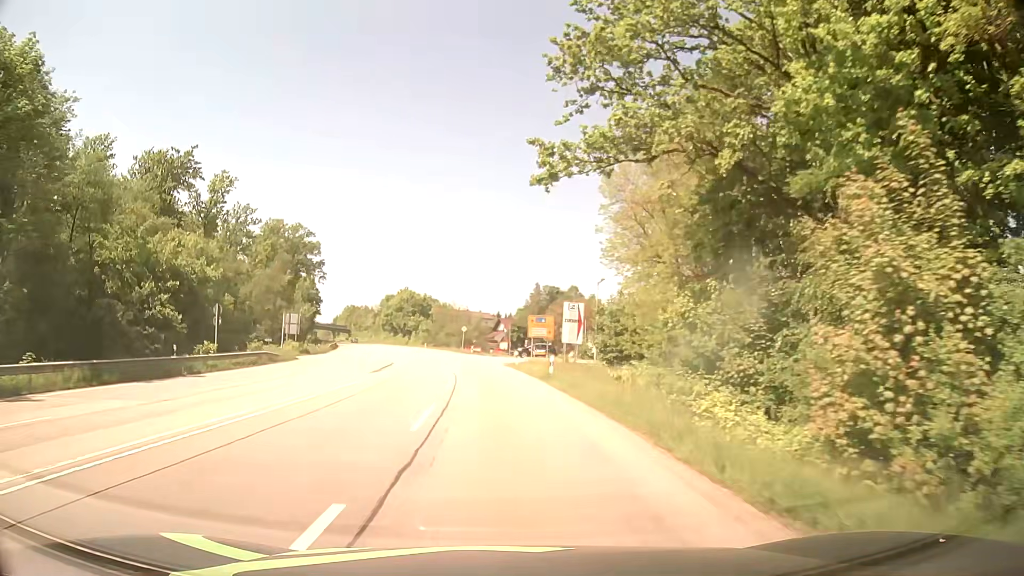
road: secondary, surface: asphalt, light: Day
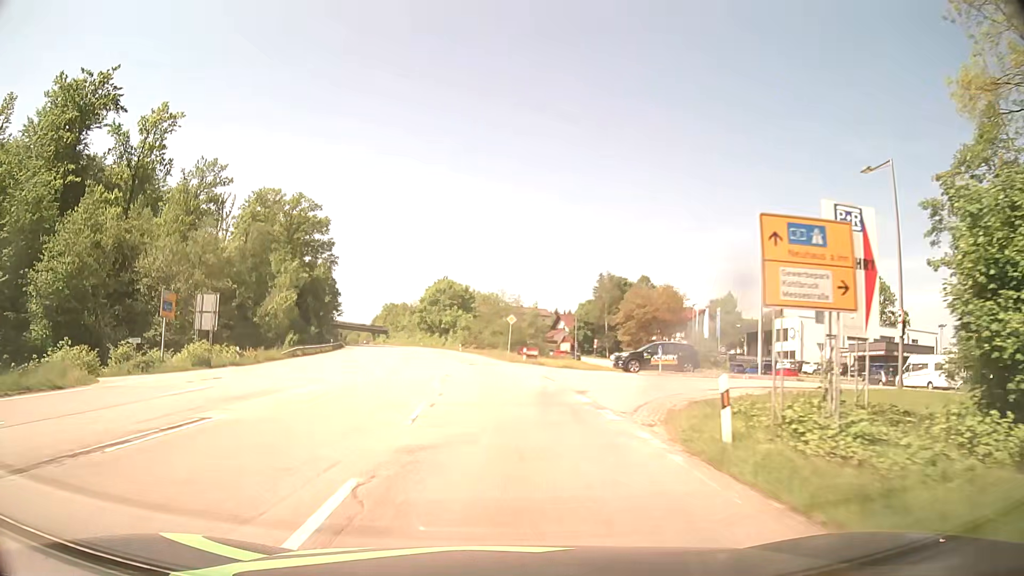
(-1.3, +36.5) m; -4°
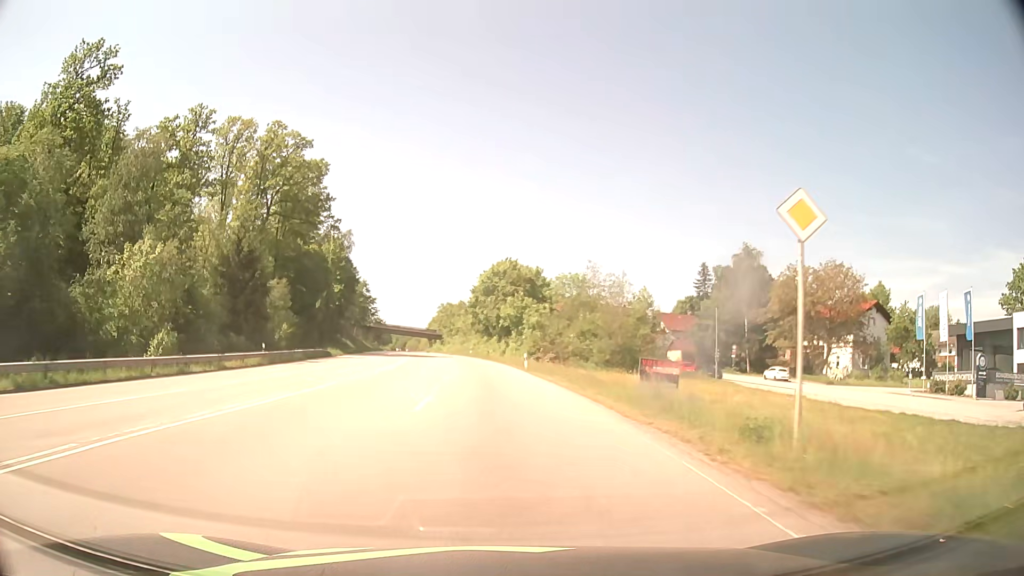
(-2.5, +45.7) m; -6°
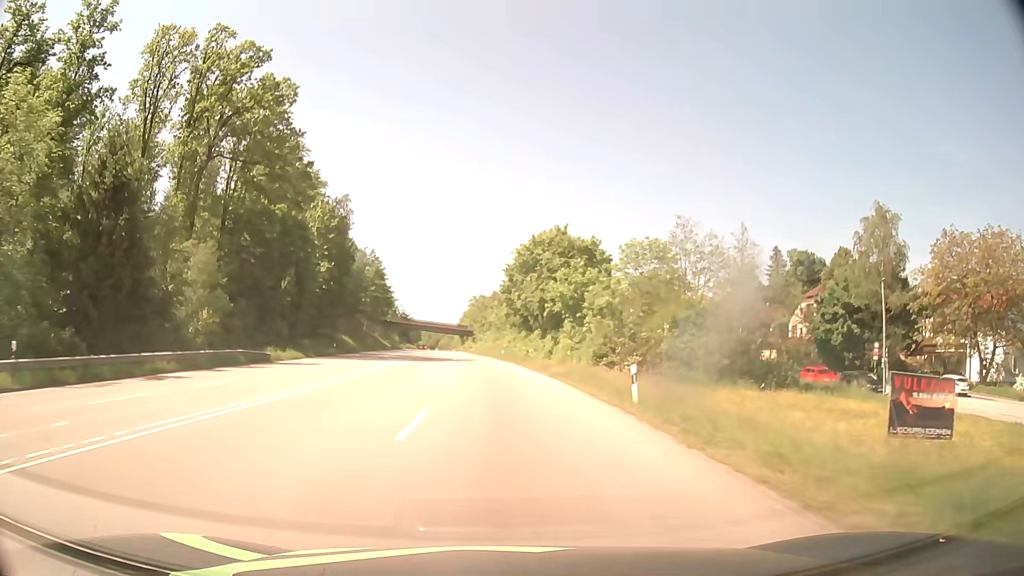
(-0.8, +27.4) m; -3°
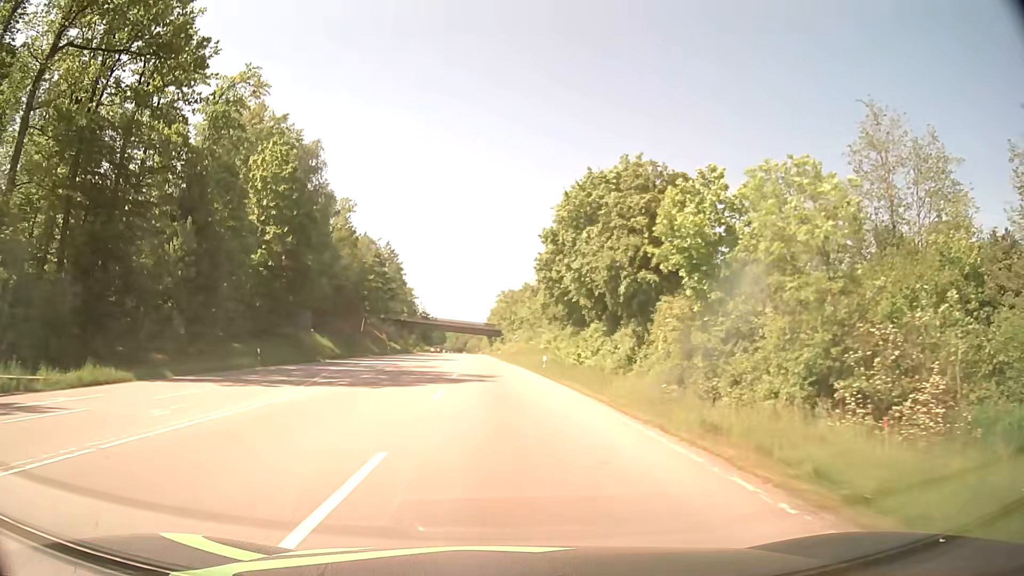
(-0.6, +27.5) m; -3°
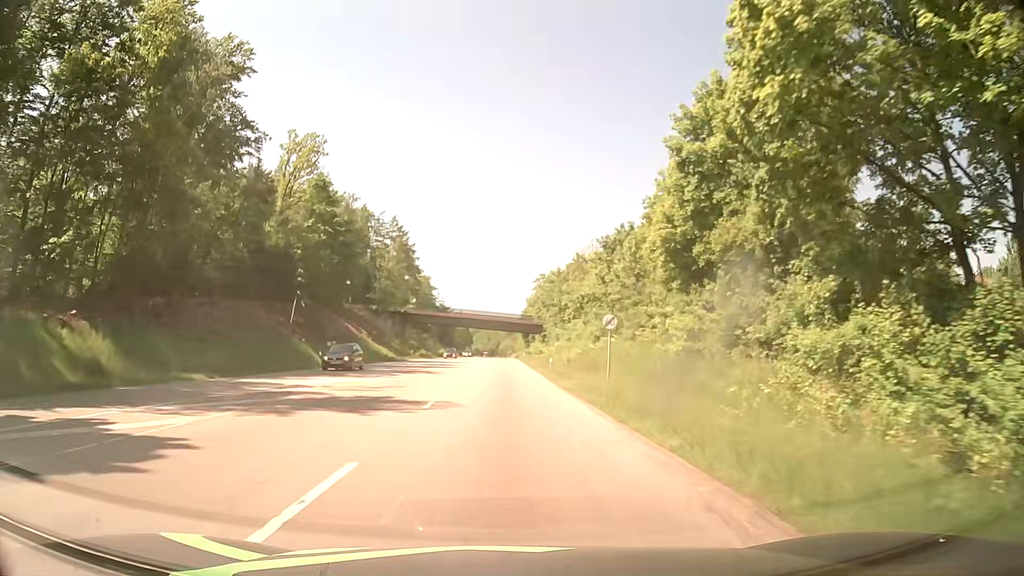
(-1.2, +48.4) m; -2°
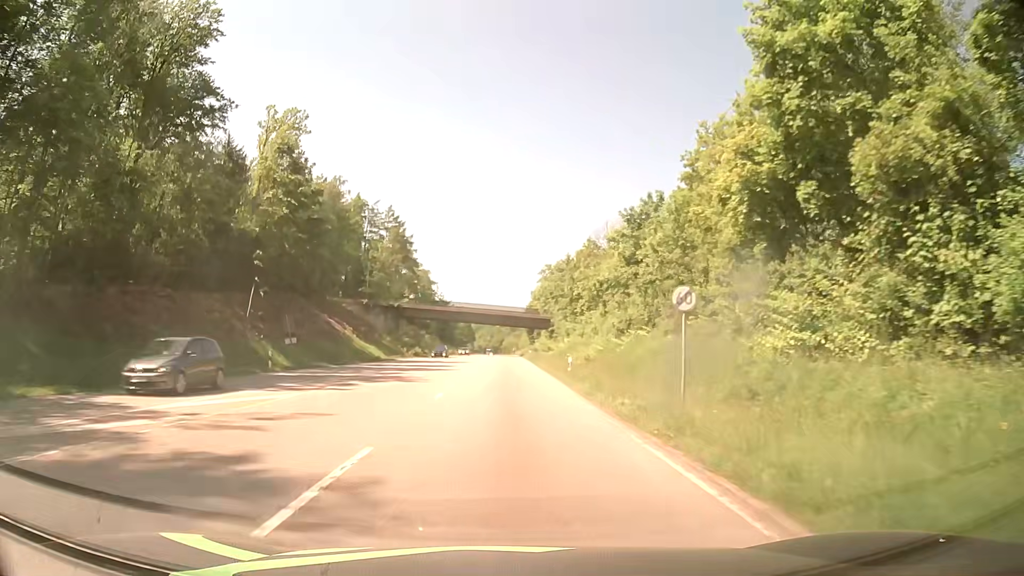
(-0.1, +10.6) m; -1°
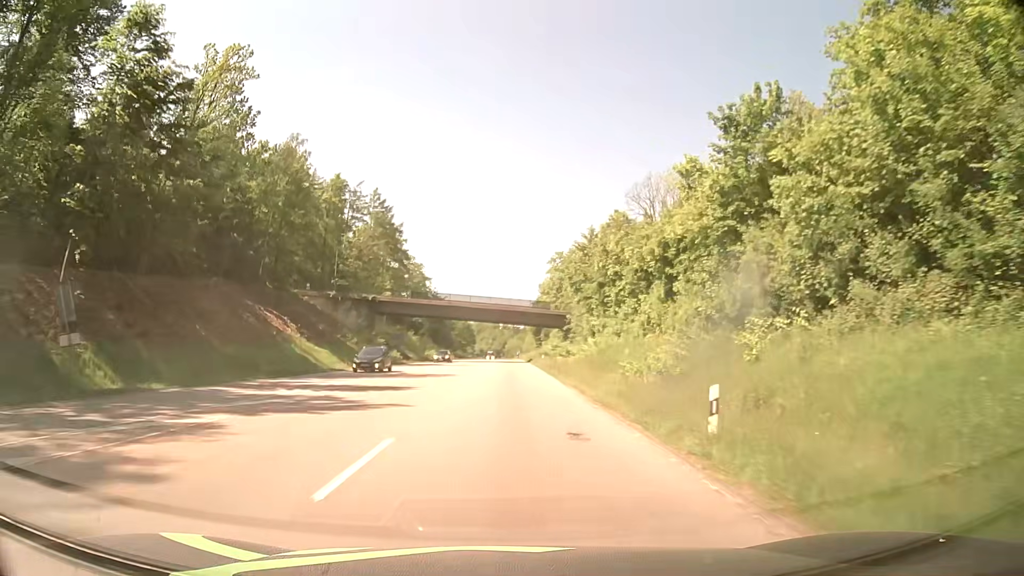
(-0.1, +22.3) m; 0°
(0, +10) (0, +20) (0, +30) (0, +40) (0, +50) (0, +60) (0, +70) (+1, +80) (+1, +90) (+1, +100) m
